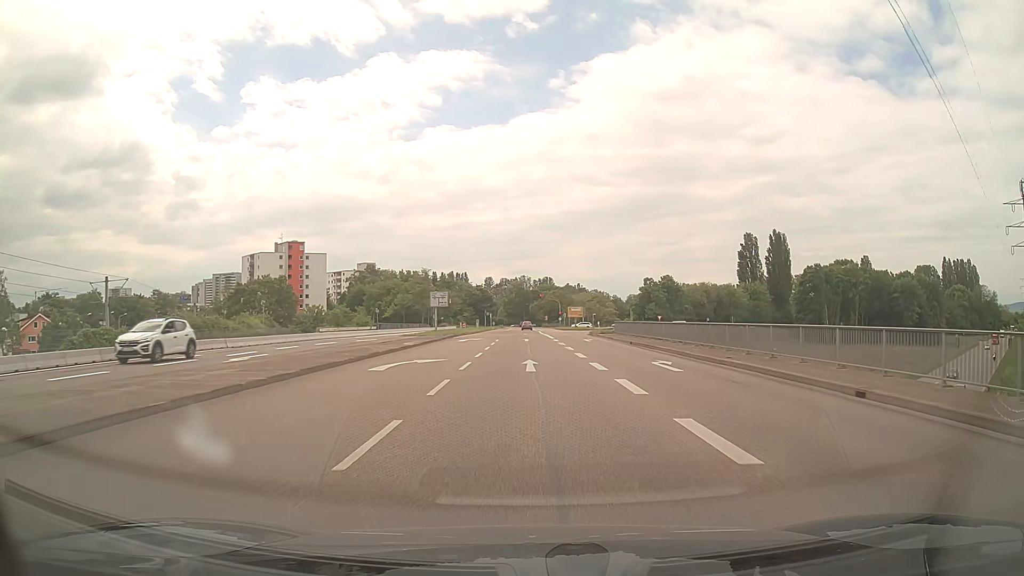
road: secondary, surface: asphalt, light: Day
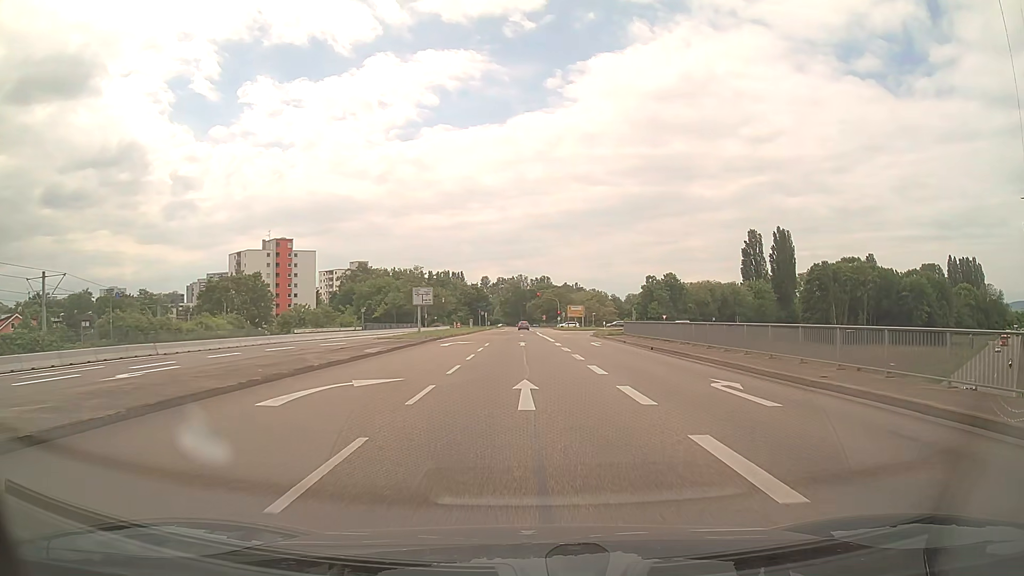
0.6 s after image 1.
(0.0, +7.3) m; 0°
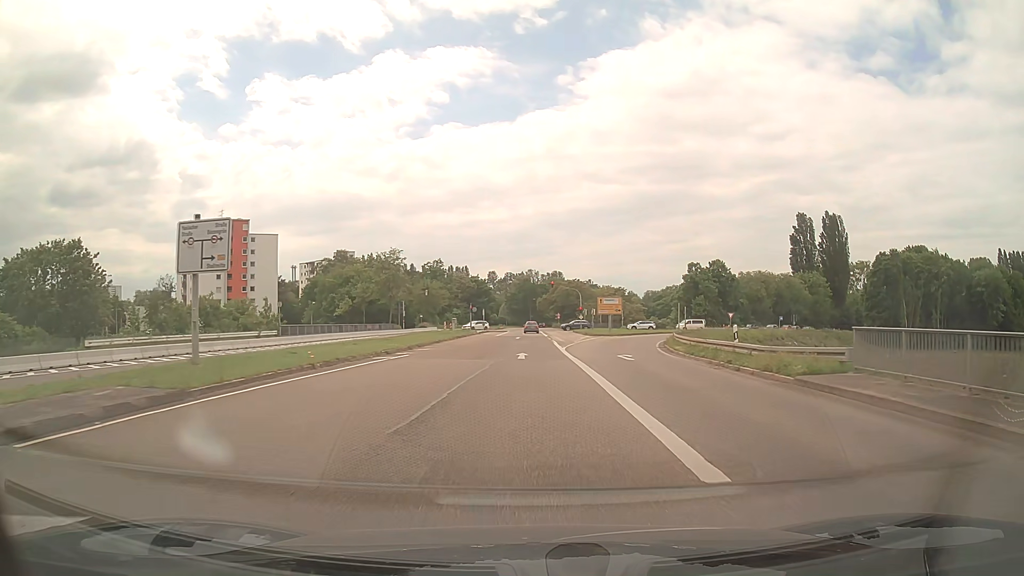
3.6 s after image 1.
(-0.1, +35.3) m; -1°
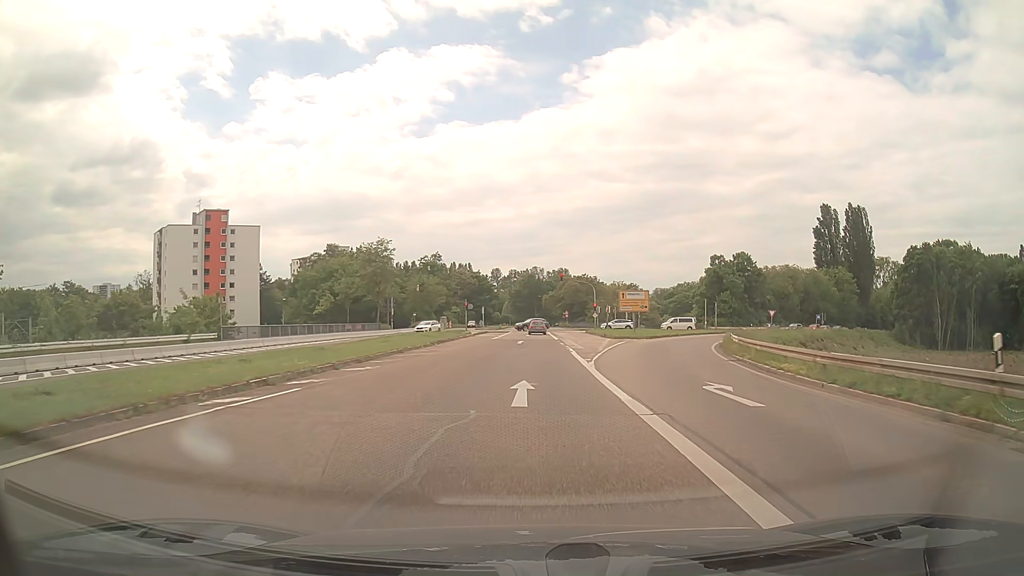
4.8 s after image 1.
(0.0, +13.2) m; 0°
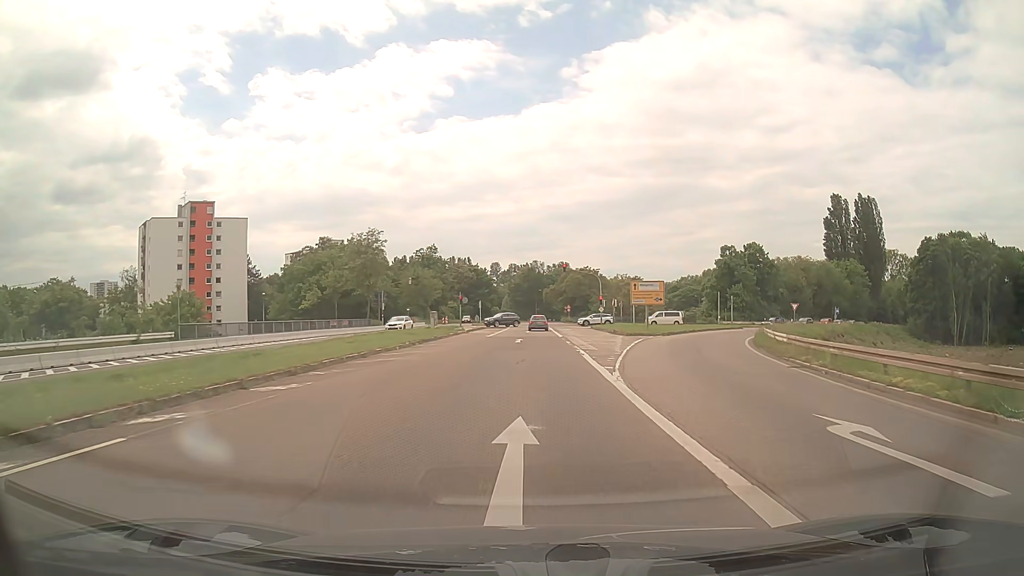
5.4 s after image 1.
(0.0, +6.4) m; 0°
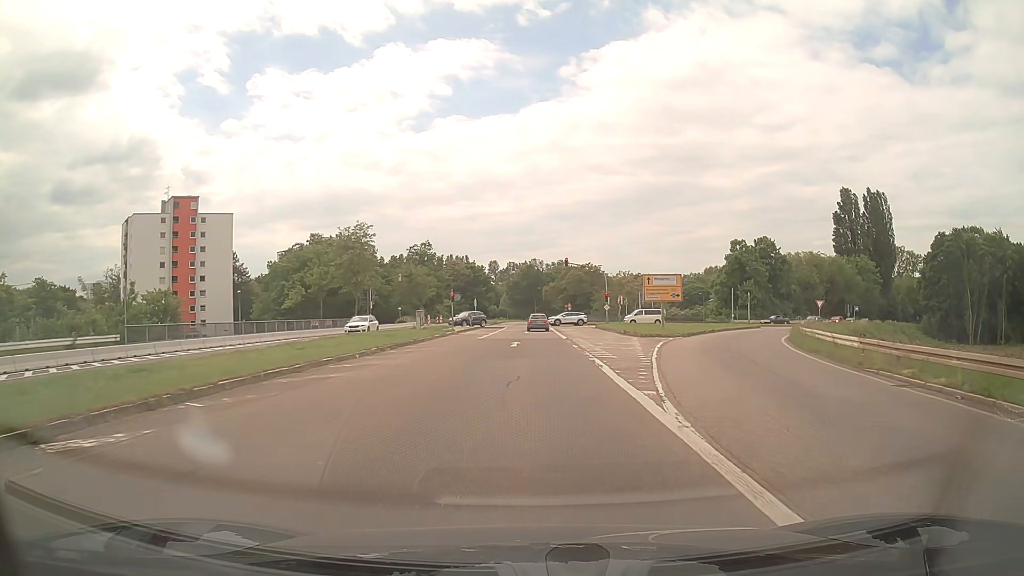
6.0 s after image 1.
(0.0, +6.3) m; 0°
